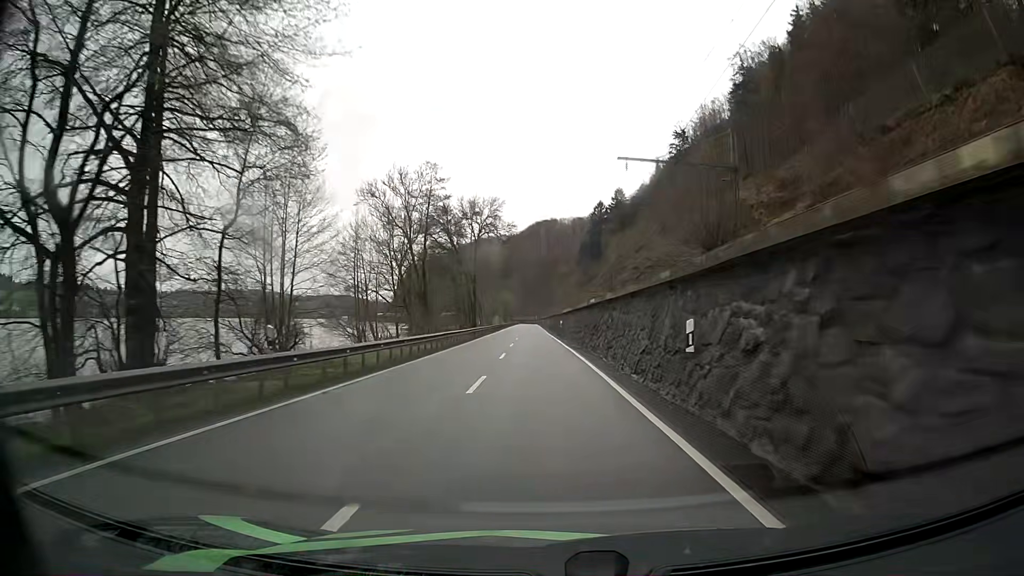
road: primary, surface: asphalt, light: Day
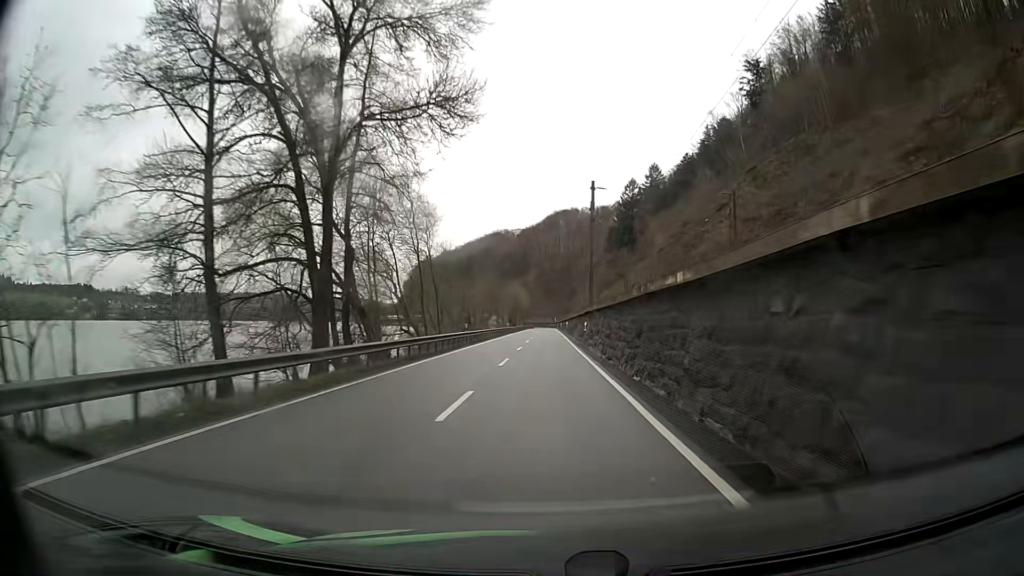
(-1.1, +63.3) m; -2°
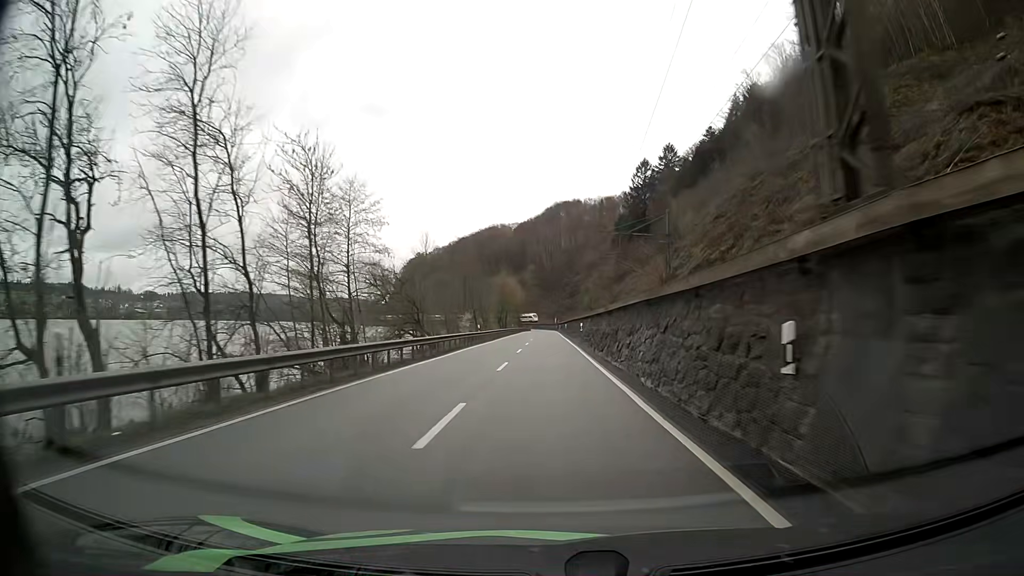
(0.0, +38.0) m; 0°
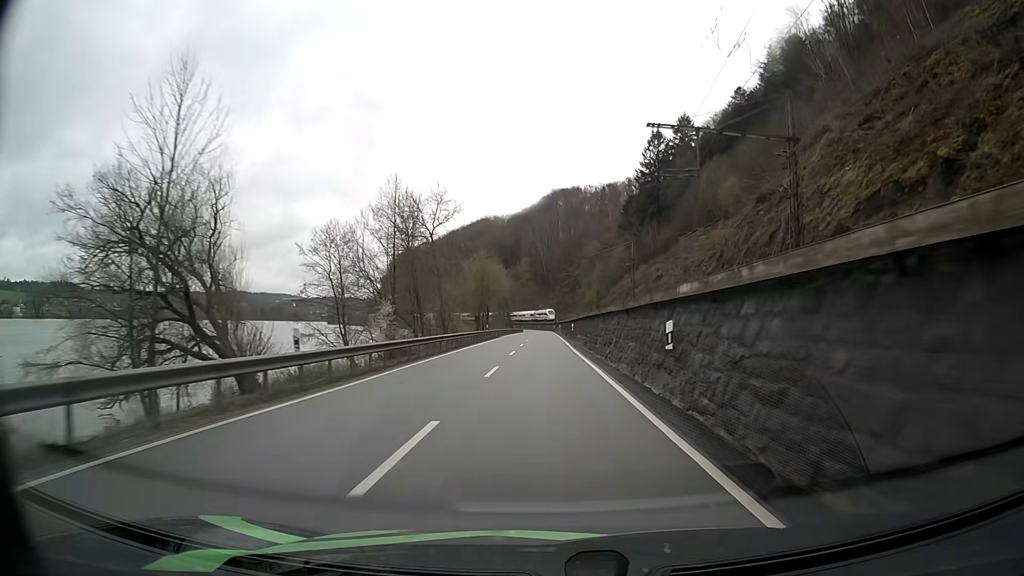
(+0.2, +38.0) m; 0°
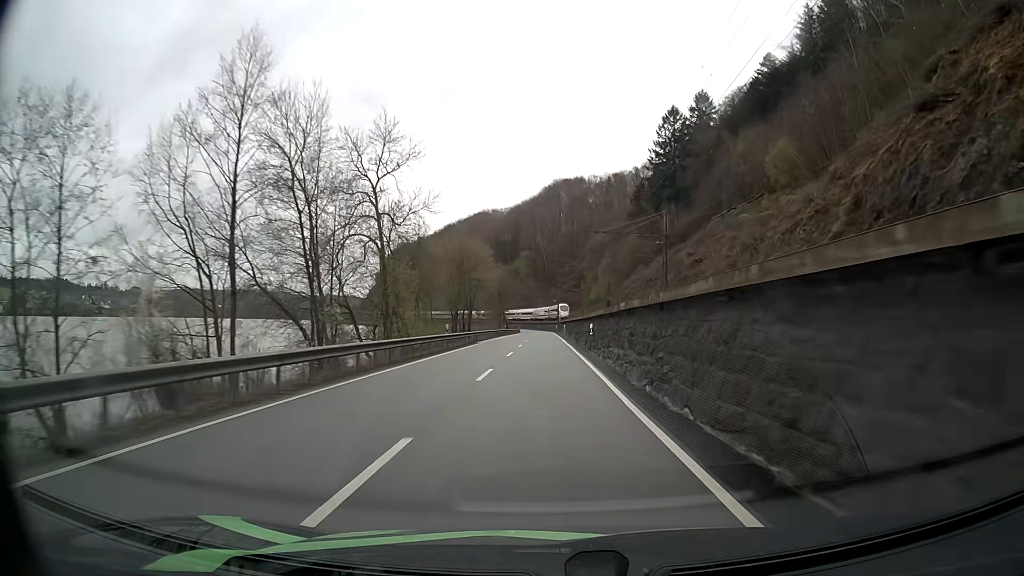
(0.0, +25.3) m; 0°
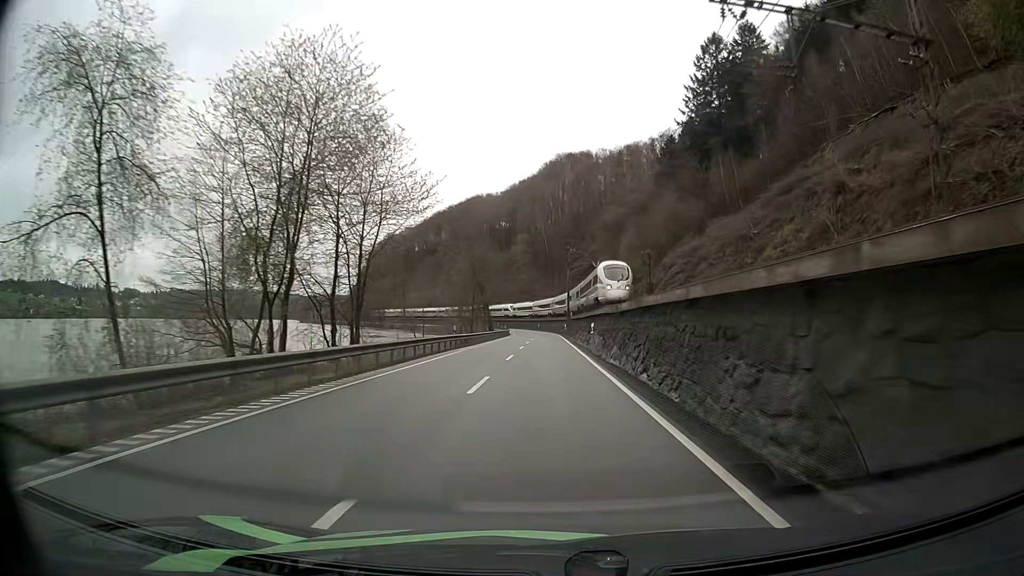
(-0.3, +50.7) m; 0°
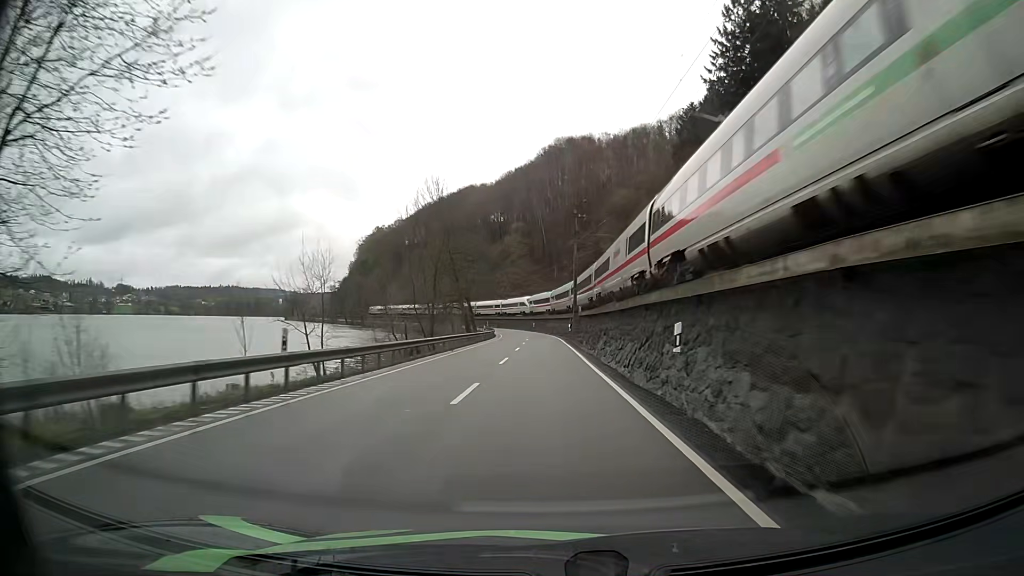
(0.0, +25.4) m; 0°
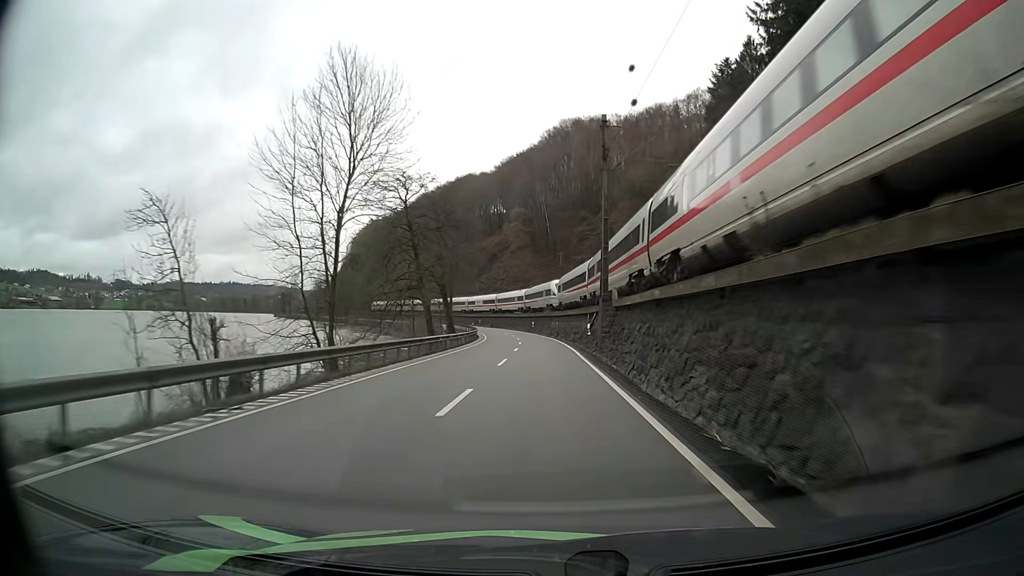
(-0.1, +25.5) m; -1°
(0, +10) (0, +20) (0, +30) (0, +40) (-1, +50) (-1, +60) (-2, +70) (-3, +80) (-4, +90) (-6, +100) m
